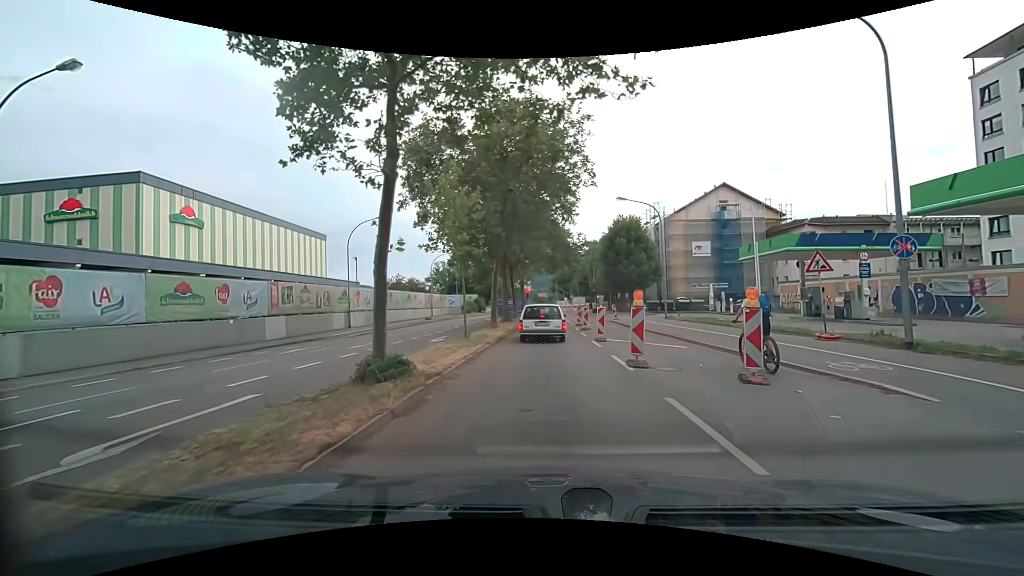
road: secondary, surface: asphalt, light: Day
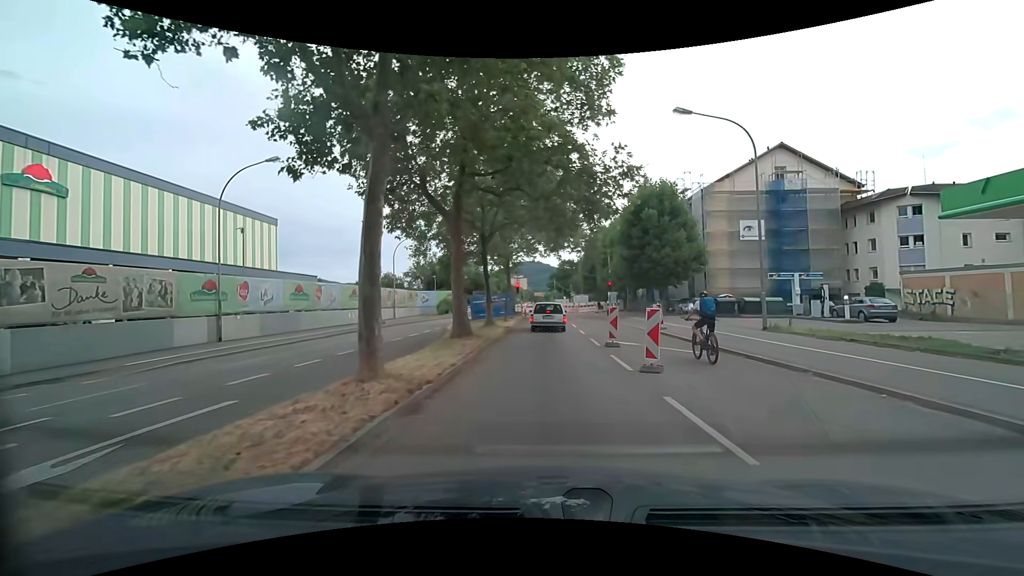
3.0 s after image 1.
(+0.1, +17.7) m; +1°
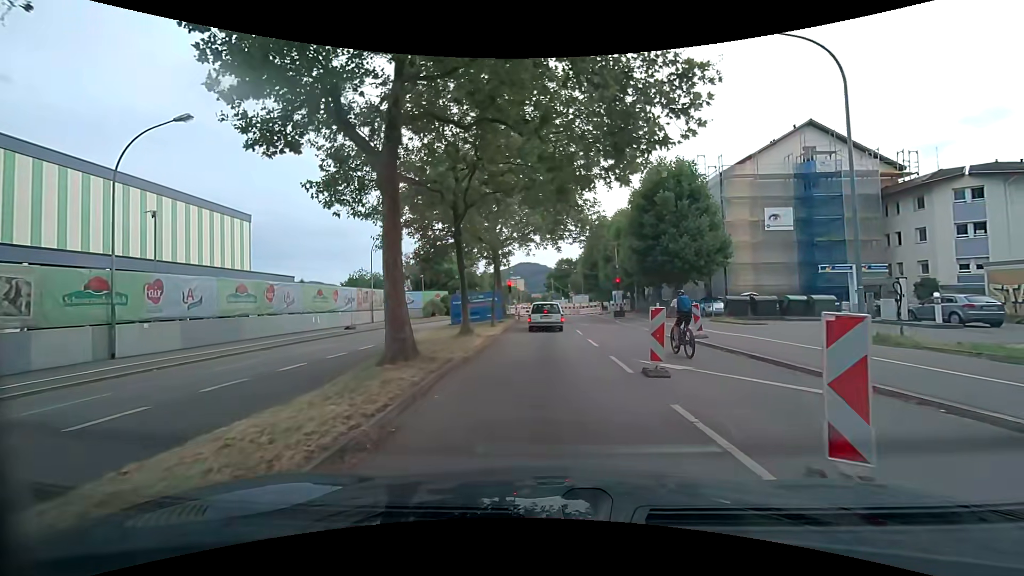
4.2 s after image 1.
(0.0, +6.7) m; 0°
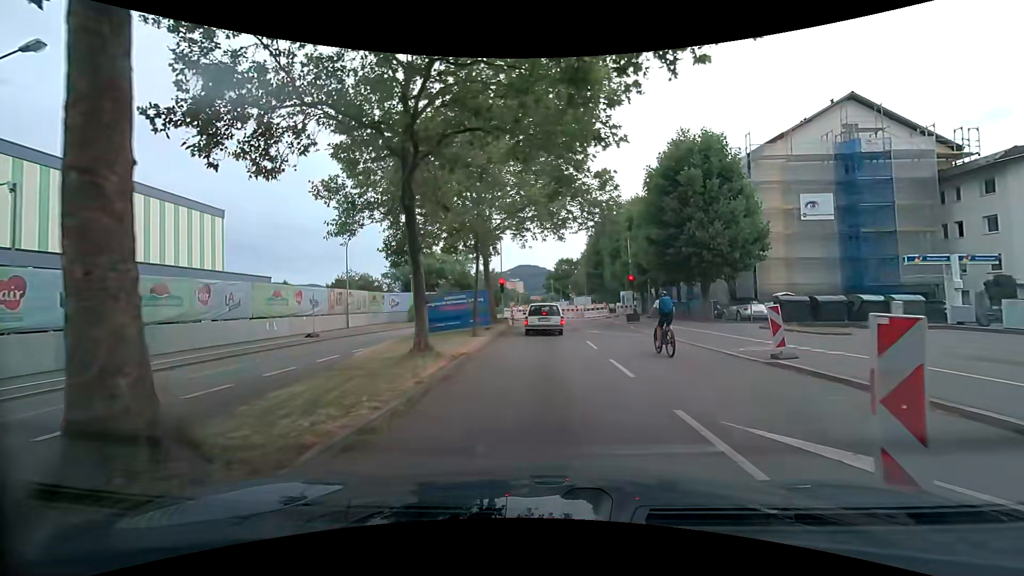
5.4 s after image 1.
(0.0, +6.4) m; +1°
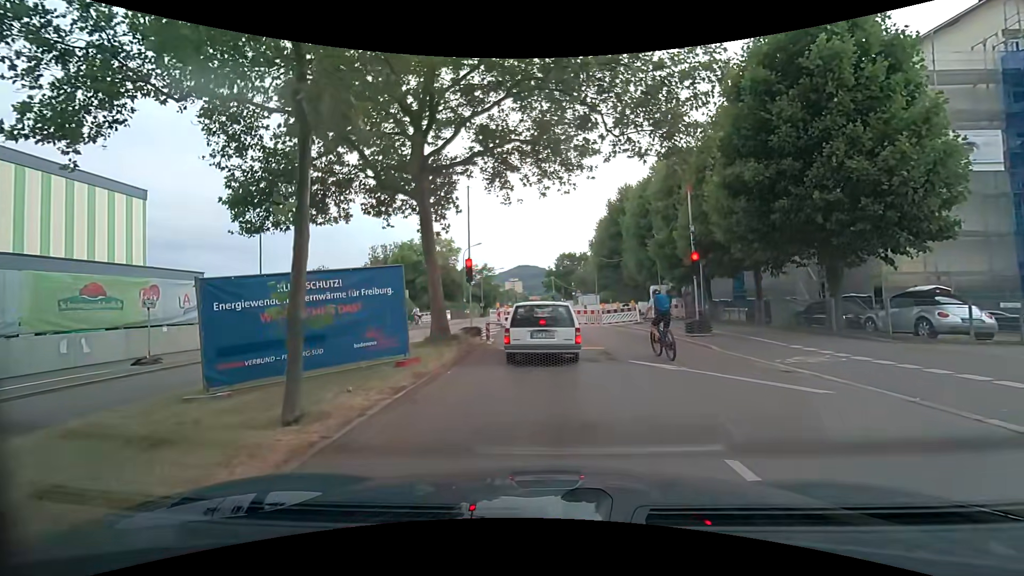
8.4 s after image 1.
(-0.3, +14.0) m; -2°
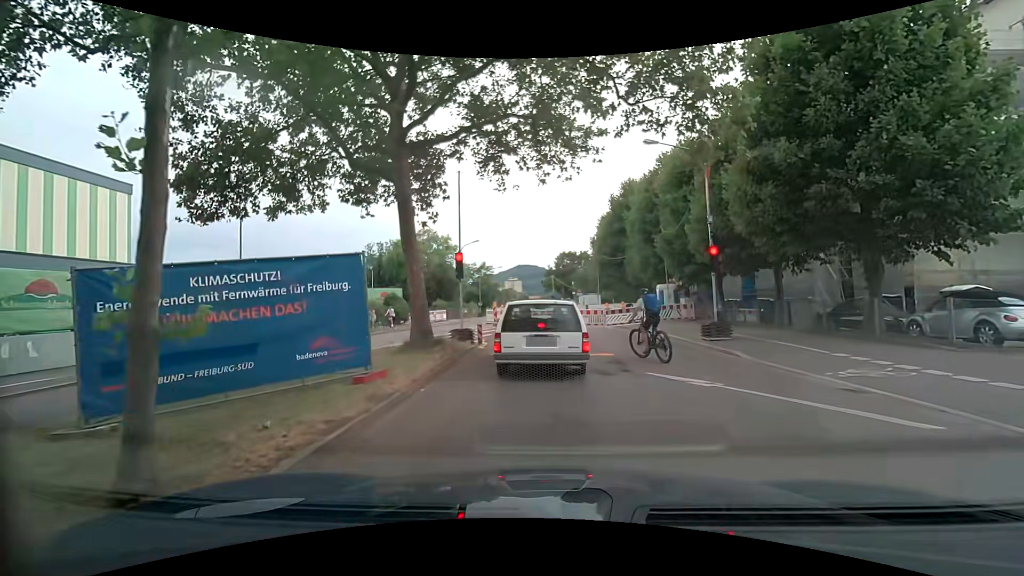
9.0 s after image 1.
(0.0, +2.0) m; -1°
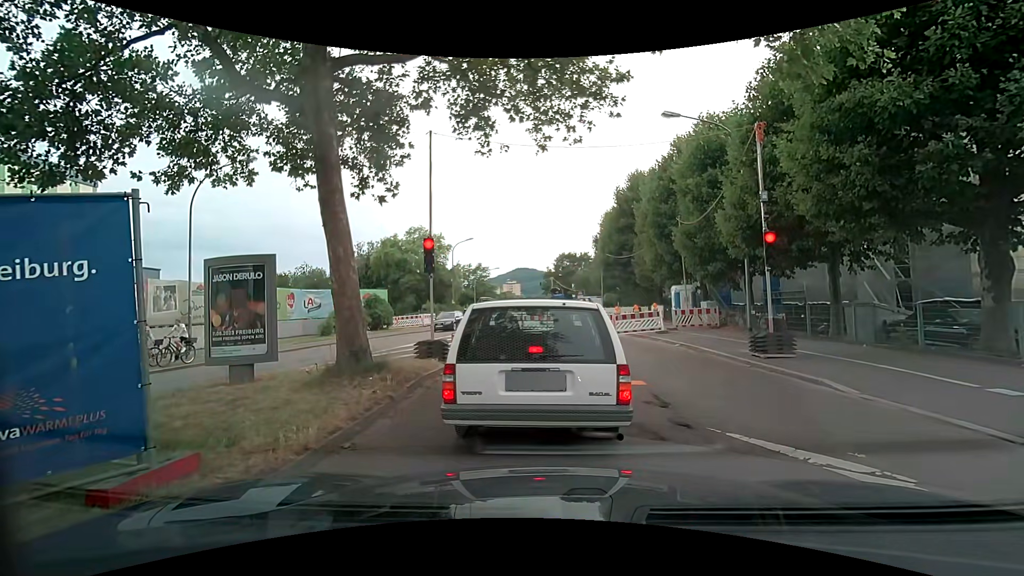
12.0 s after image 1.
(+0.1, +4.0) m; 0°
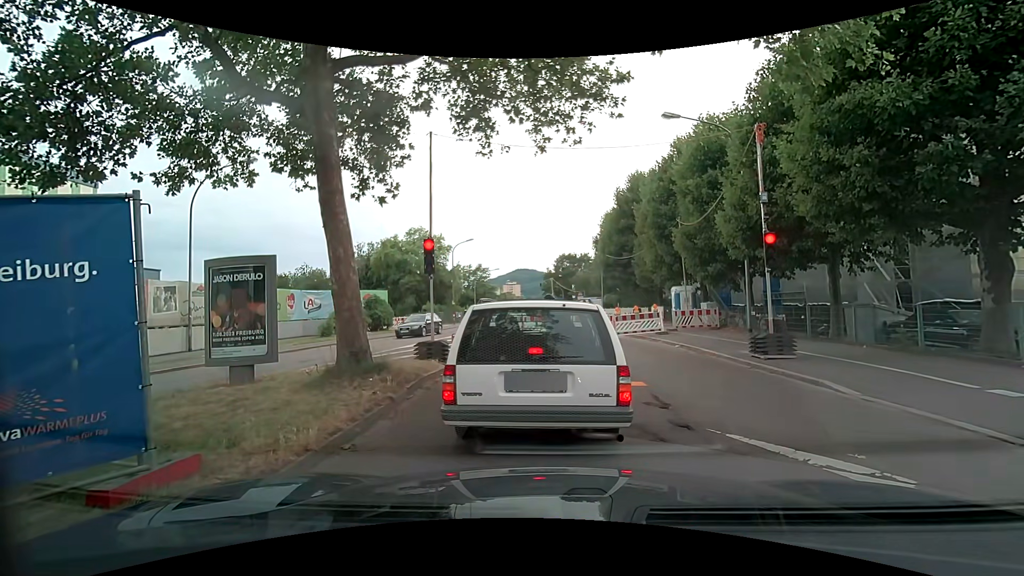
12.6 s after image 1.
(0.0, 0.0) m; 0°
(+1, +10) (-1, +20) (-4, +29) (-5, +39) (-3, +49) (-2, +59) (0, +69) (+1, +79) (+2, +89) (+2, +99) m
